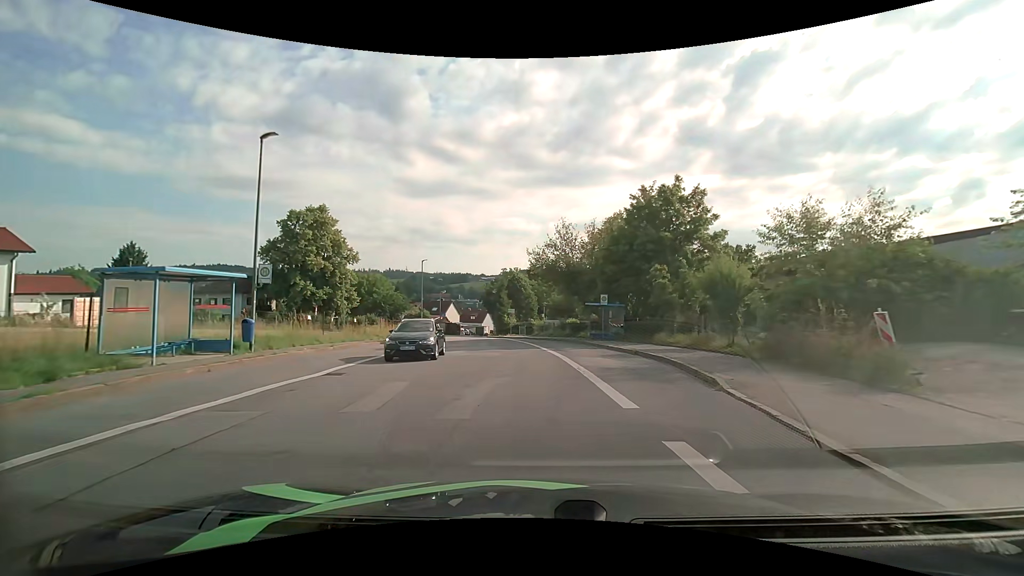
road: unclassified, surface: asphalt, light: Day
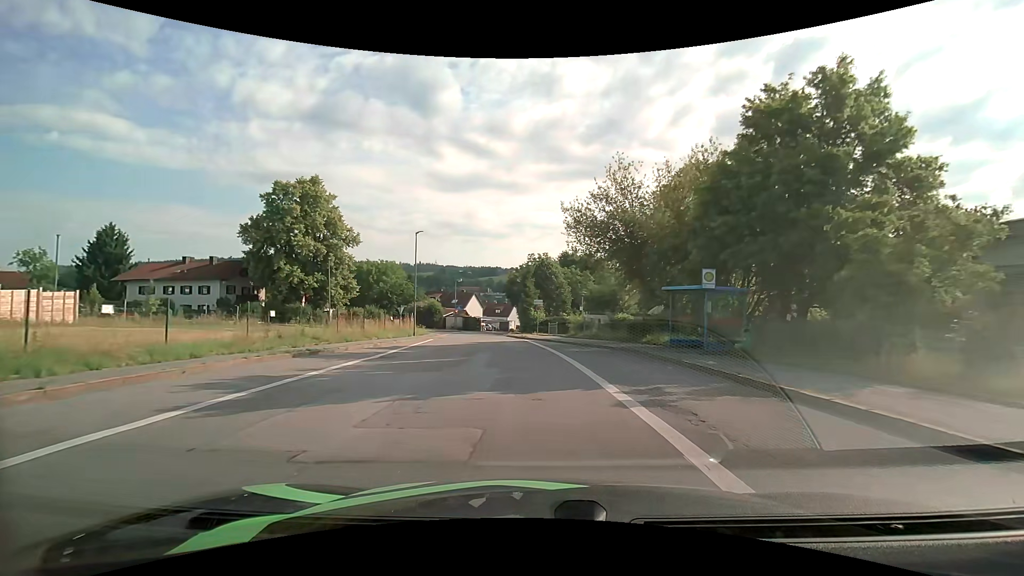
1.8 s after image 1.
(-0.3, +14.8) m; -3°
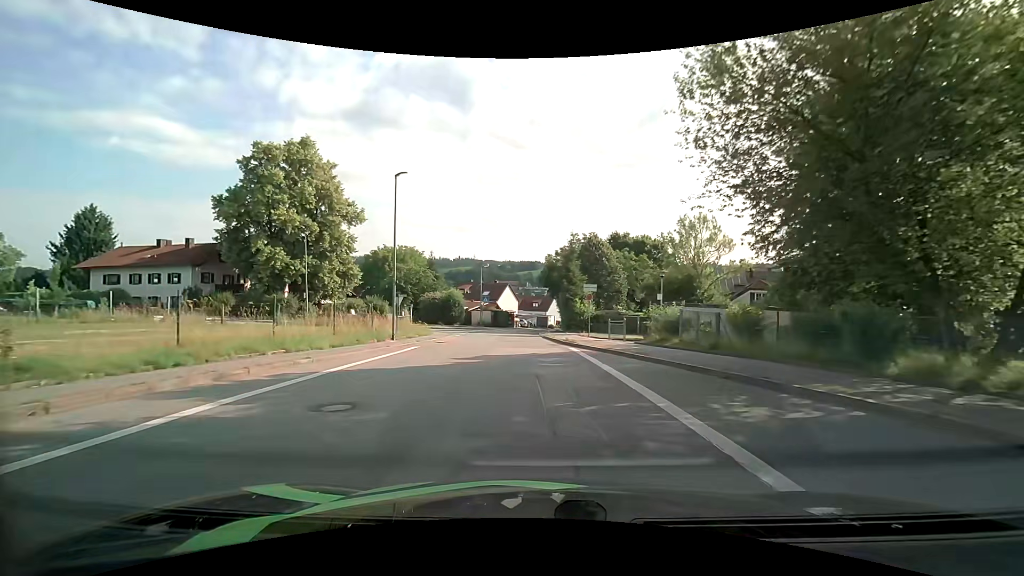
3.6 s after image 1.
(-0.7, +15.2) m; -5°
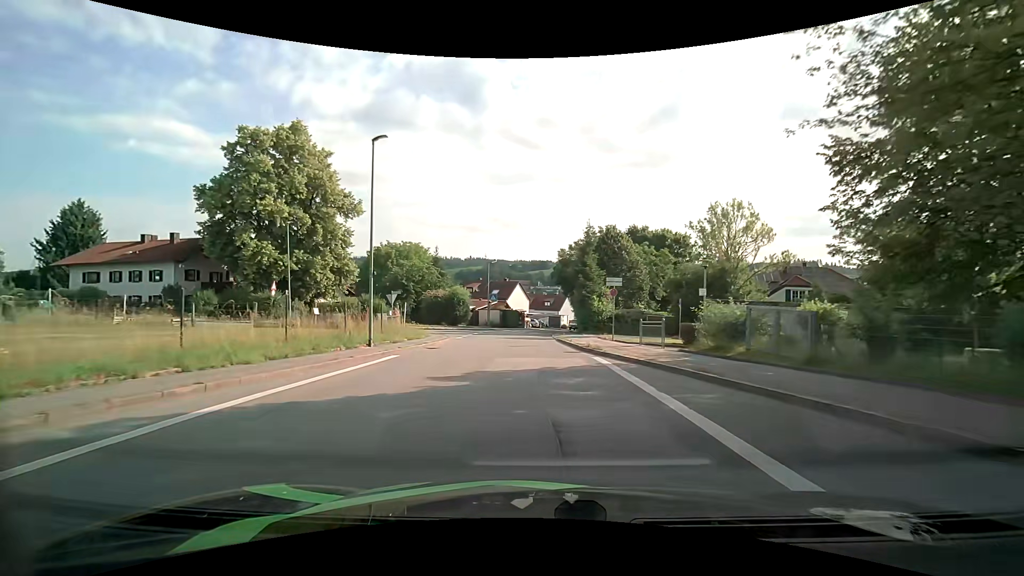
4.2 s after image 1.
(0.0, +5.1) m; -1°
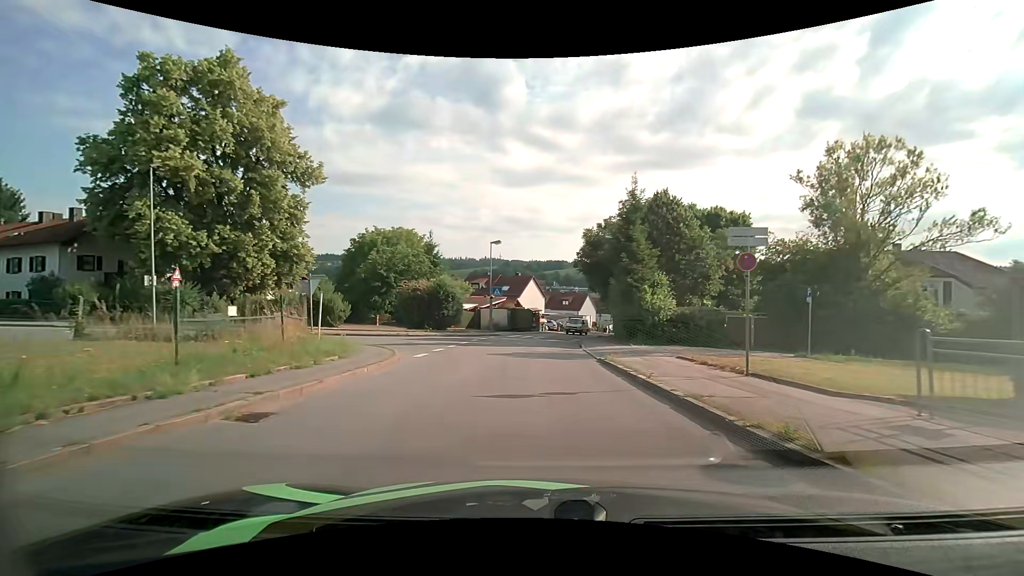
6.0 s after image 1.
(-0.4, +14.8) m; -2°
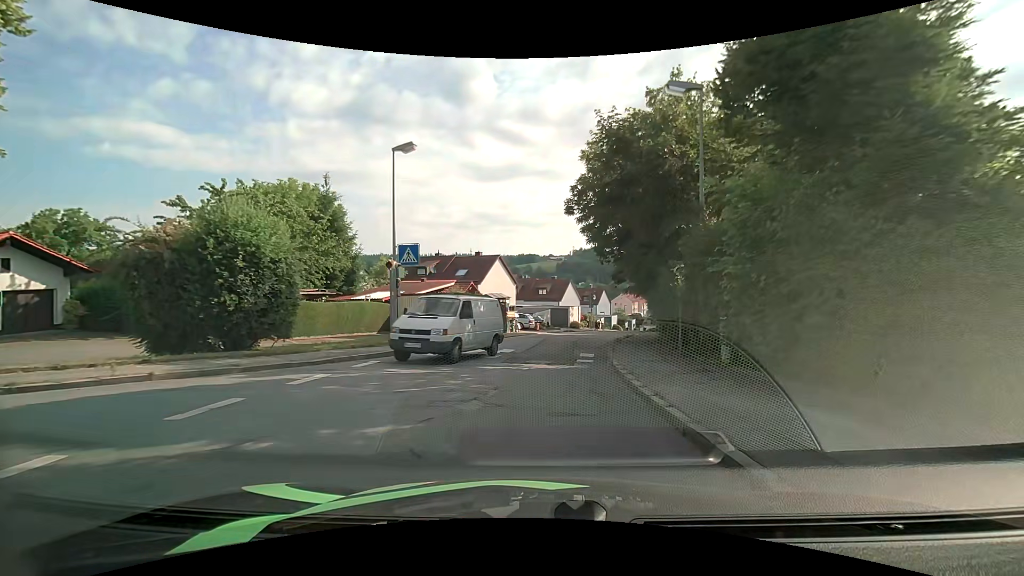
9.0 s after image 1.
(+0.5, +23.4) m; +3°
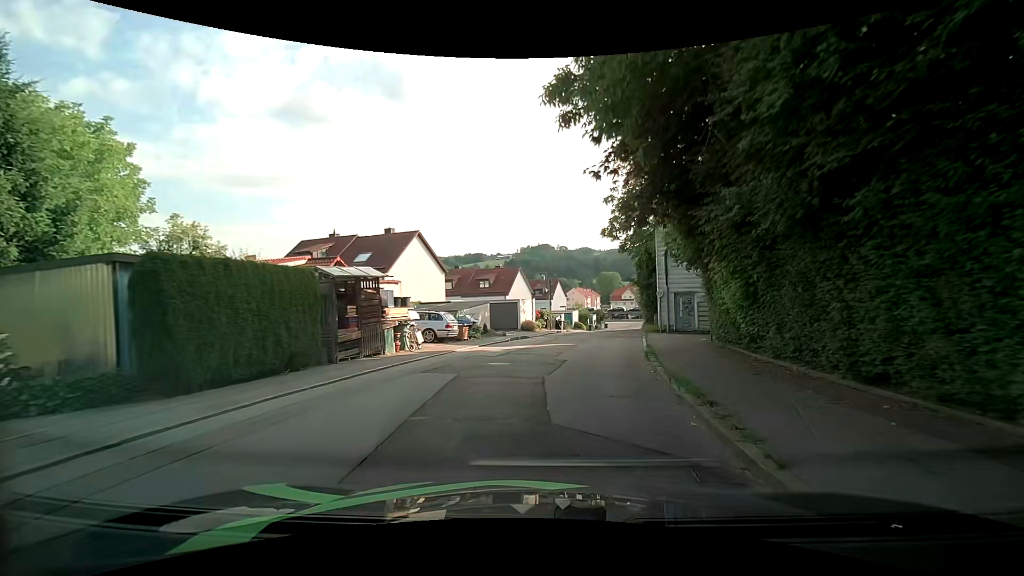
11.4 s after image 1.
(+0.9, +19.1) m; +6°
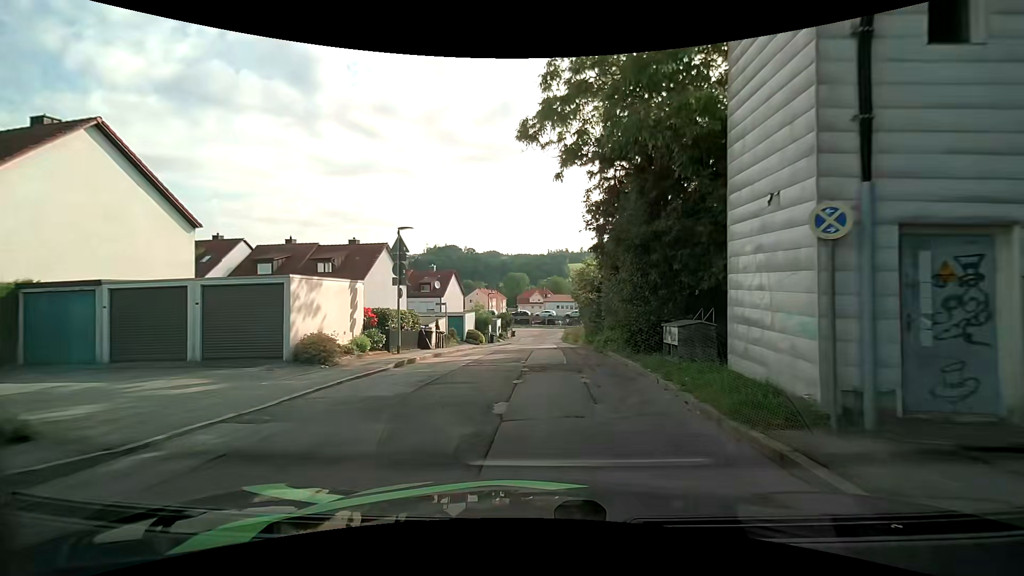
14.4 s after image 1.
(+2.2, +24.3) m; +10°
